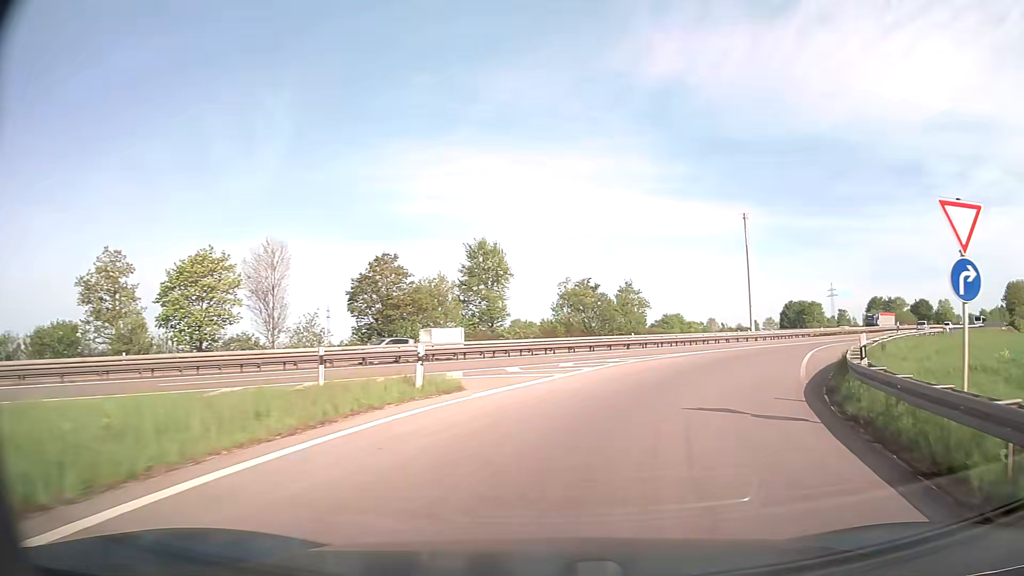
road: trunk_link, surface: asphalt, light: Day
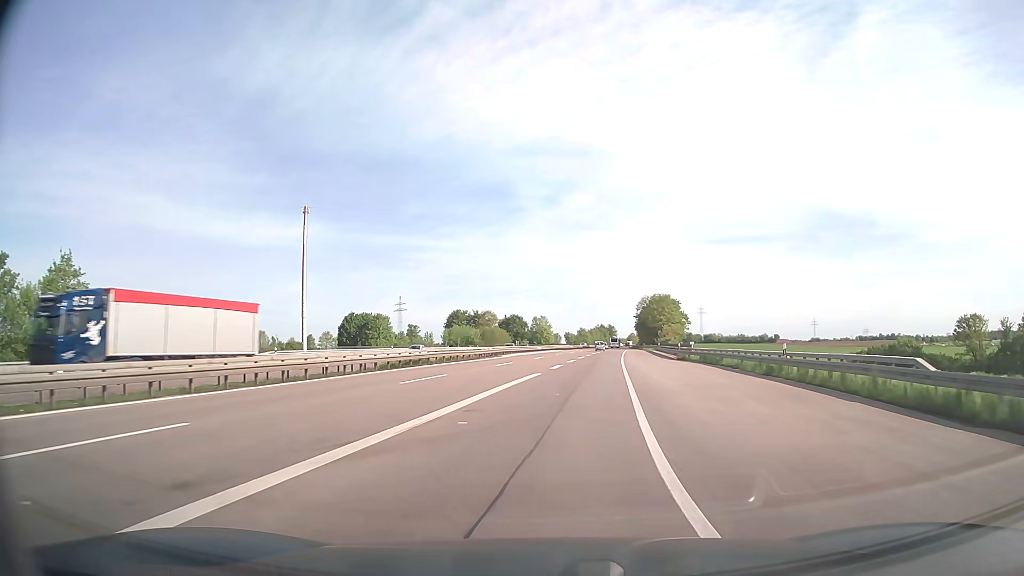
(+15.2, +38.3) m; +38°
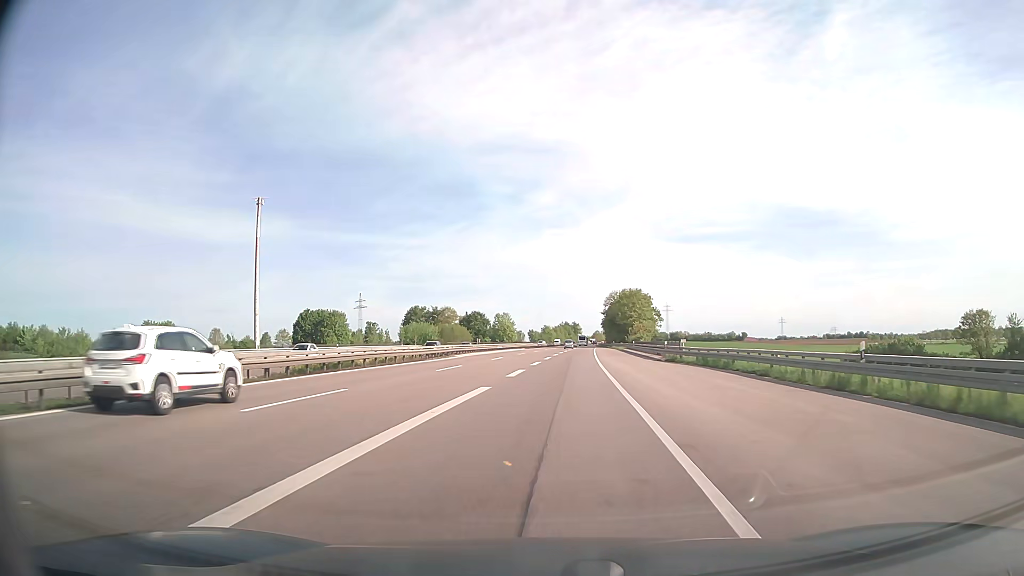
(+0.3, +10.2) m; +3°
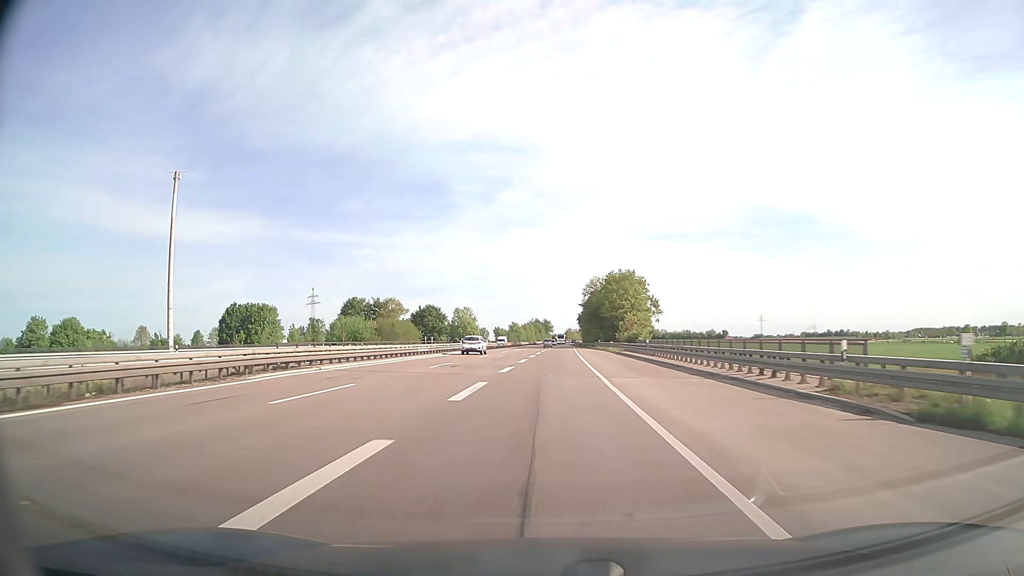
(+1.5, +35.3) m; +3°
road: trunk
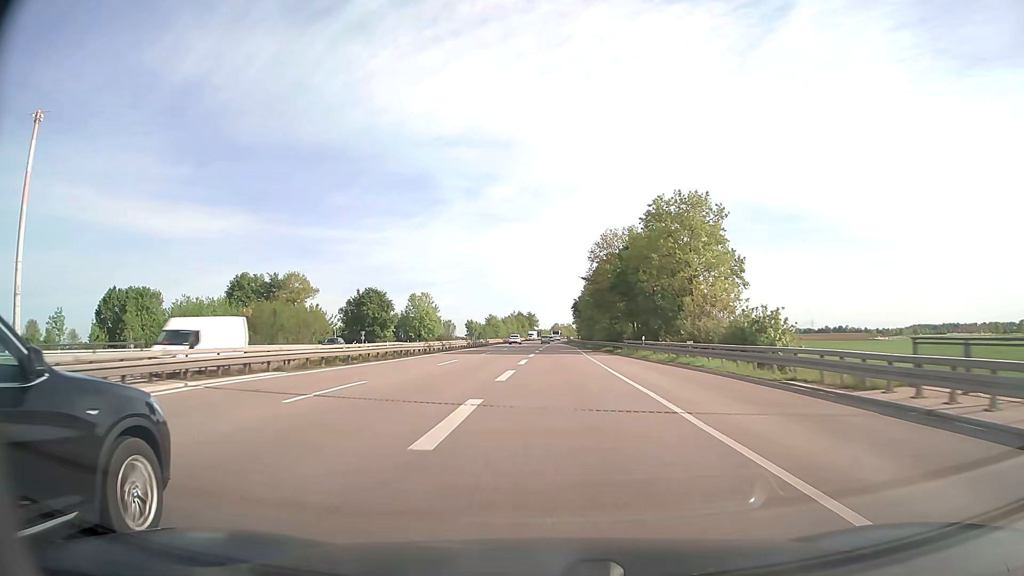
(+0.6, +55.6) m; +1°
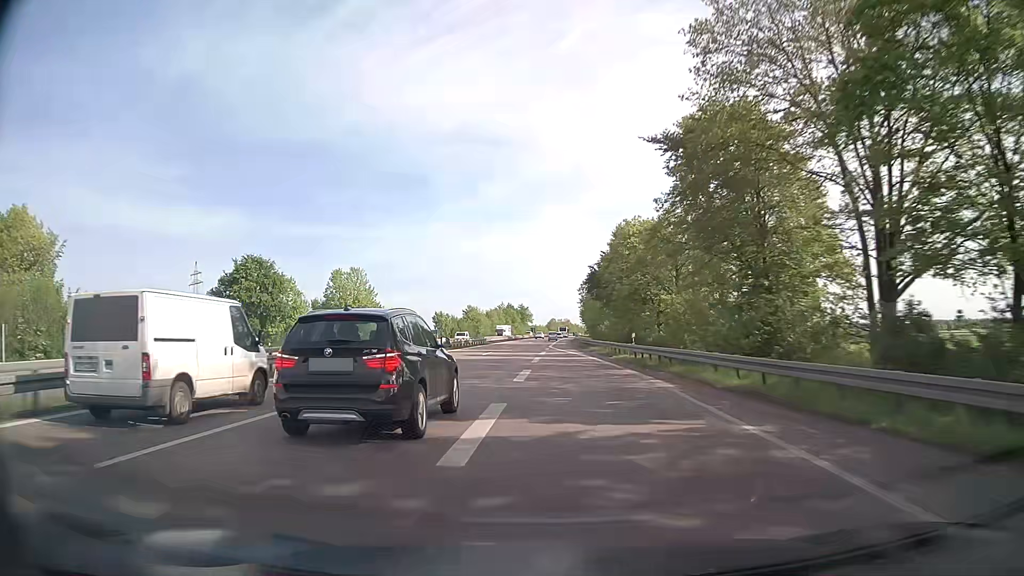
(+0.6, +61.5) m; +1°
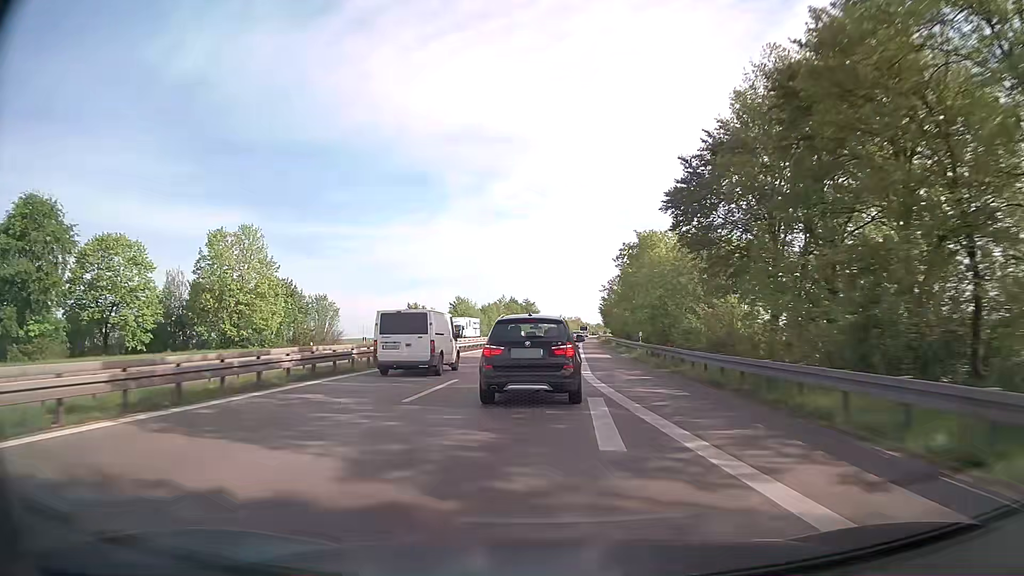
(-0.5, +47.3) m; -1°
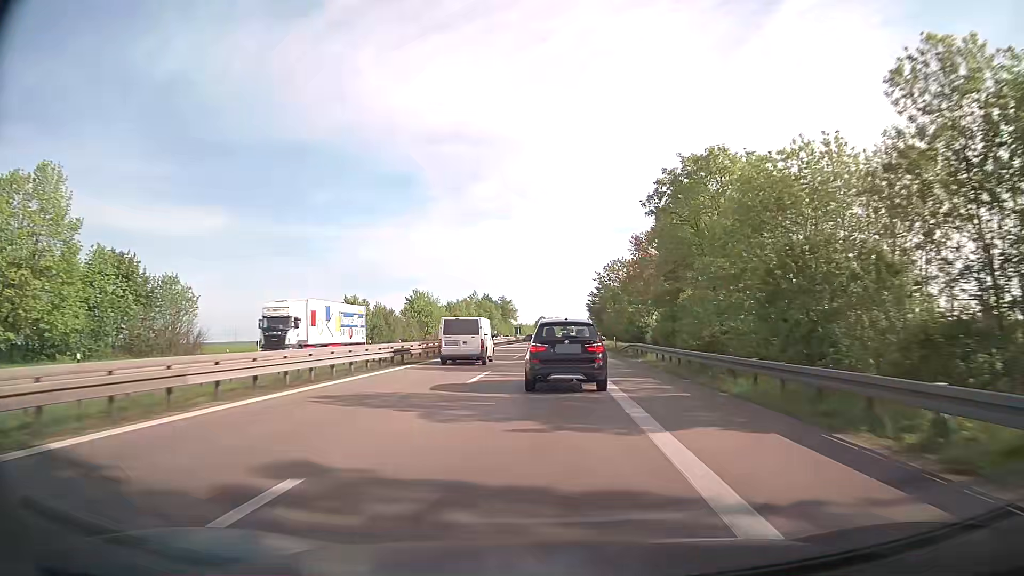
(+0.3, +31.1) m; +2°
(0, +10) (0, +20) (0, +30) (0, +40) (+1, +50) (+1, +60) (+1, +70) (+1, +80) (+2, +90) (+2, +100) m
